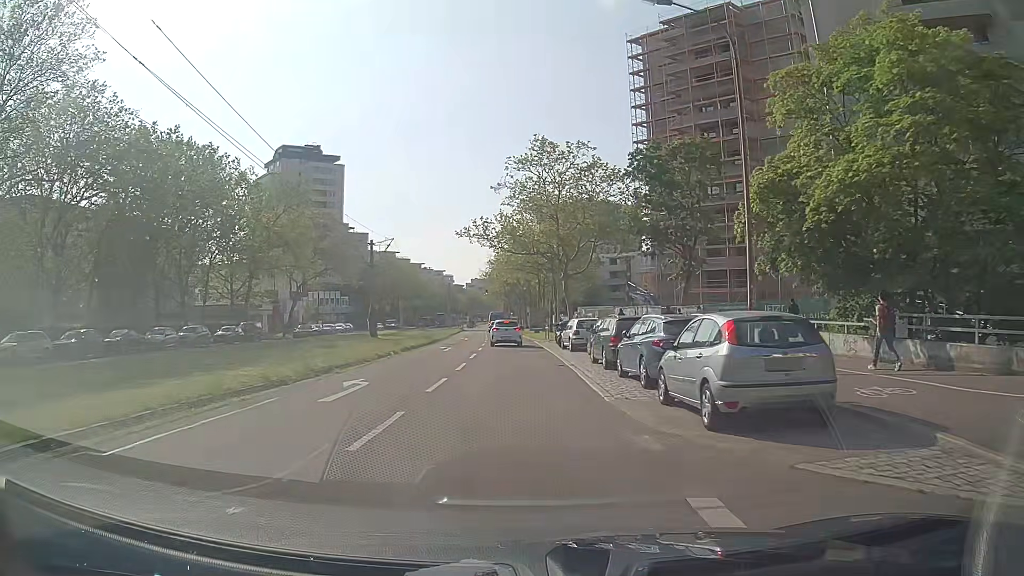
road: tertiary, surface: asphalt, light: Day
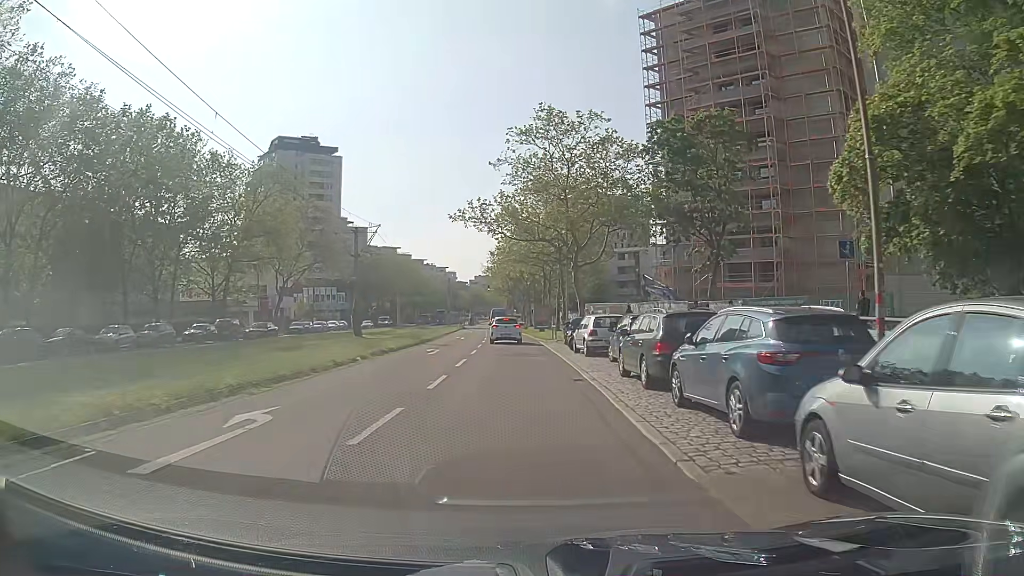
(0.0, +6.0) m; -1°
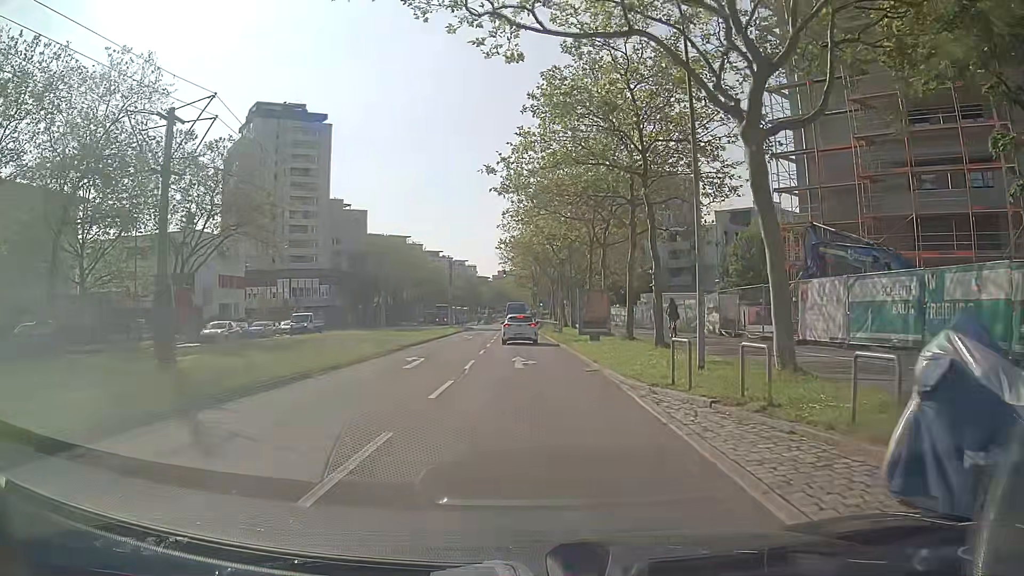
(-0.4, +27.6) m; -2°
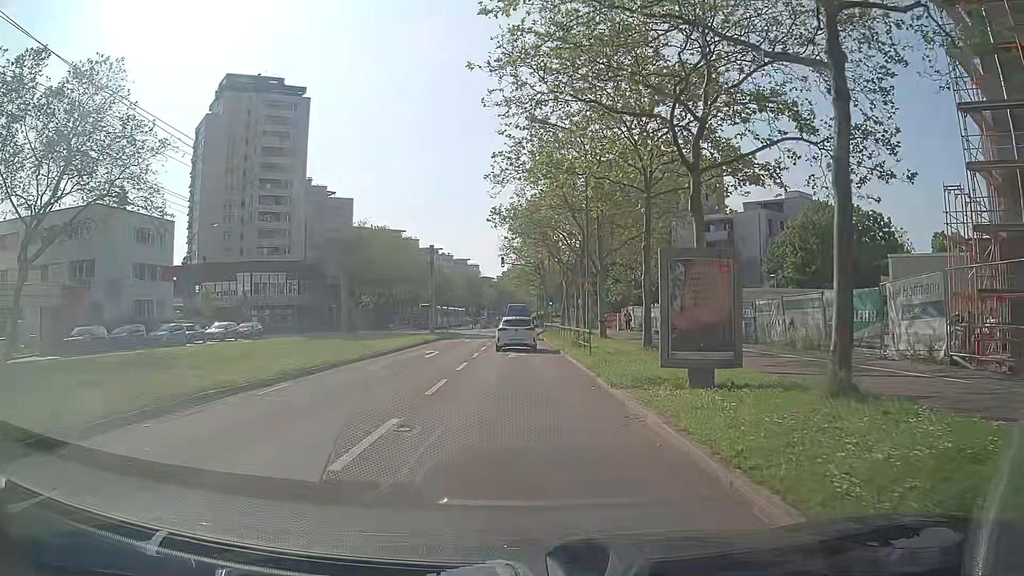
(+0.1, +18.0) m; -1°
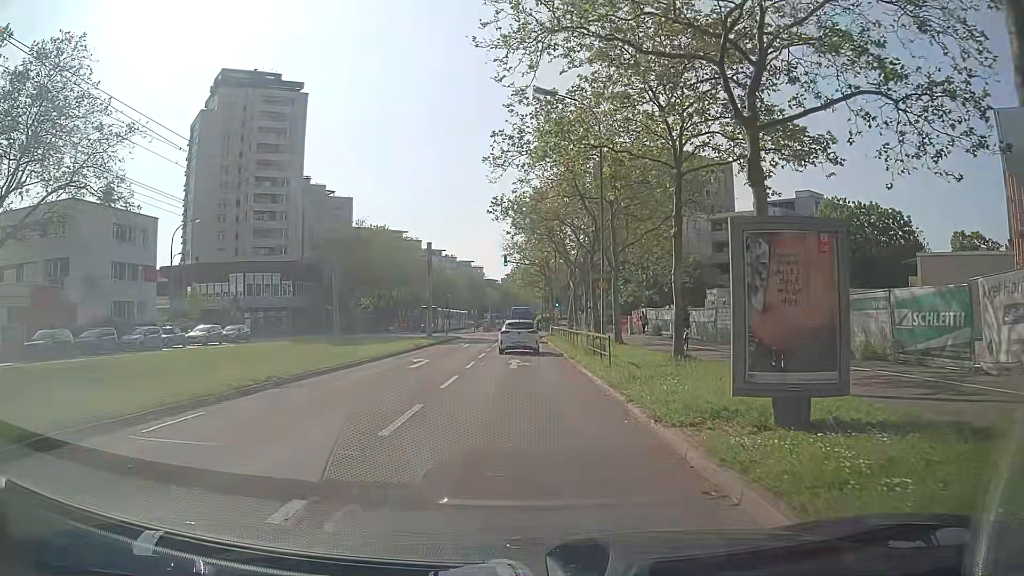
(0.0, +4.0) m; +1°
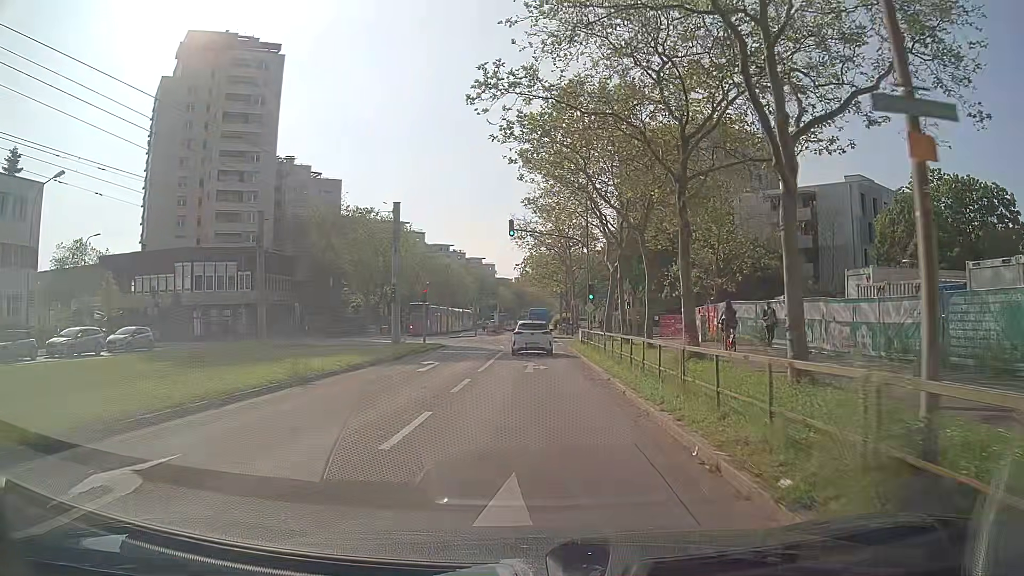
(-0.2, +19.0) m; -1°
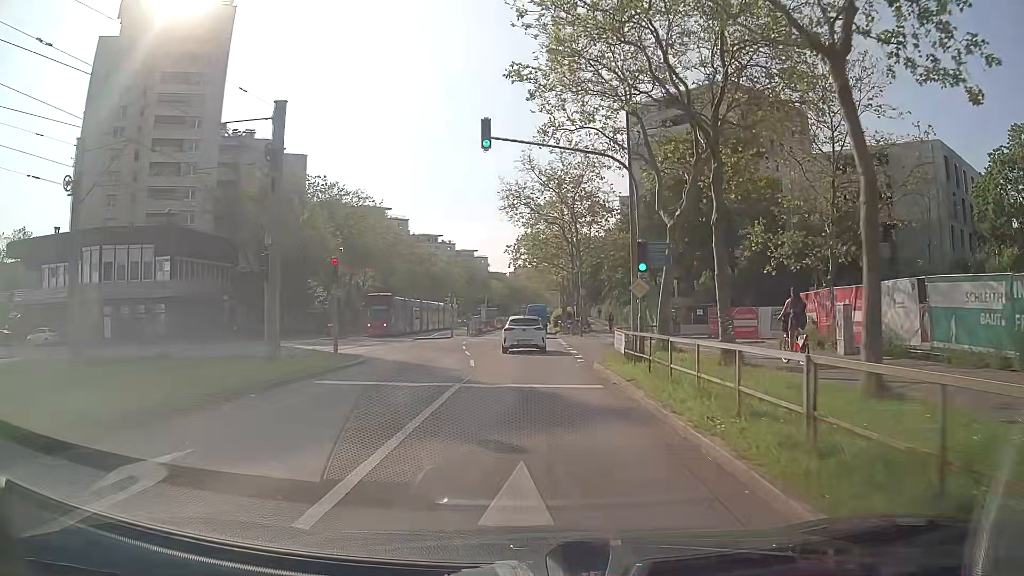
(0.0, +17.2) m; 0°
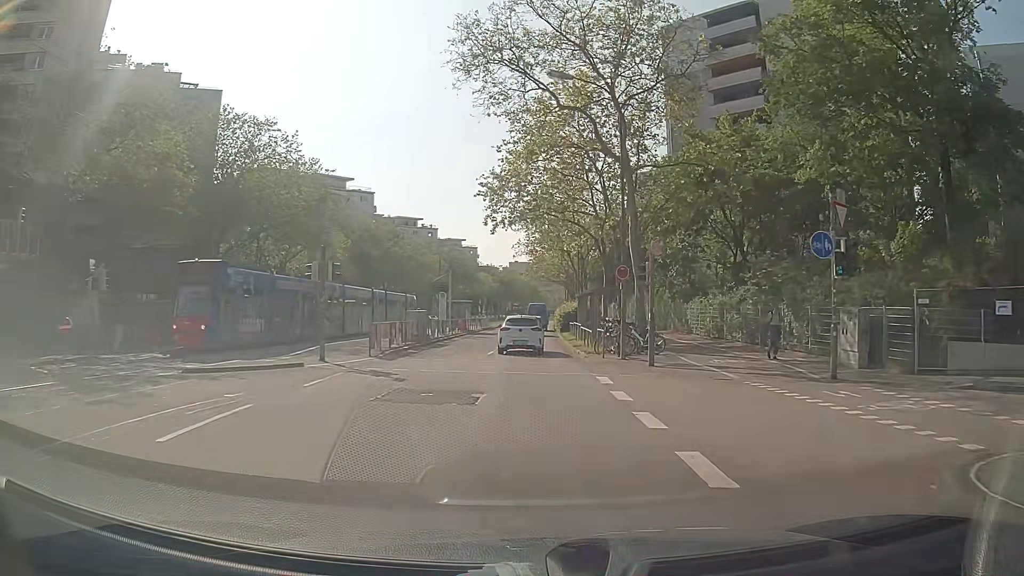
(+0.1, +30.6) m; +1°
(0, +10) (0, +20) (0, +30) (0, +40) (0, +50) (0, +60) (0, +70) (+1, +80) (+1, +90) (+2, +100) m
